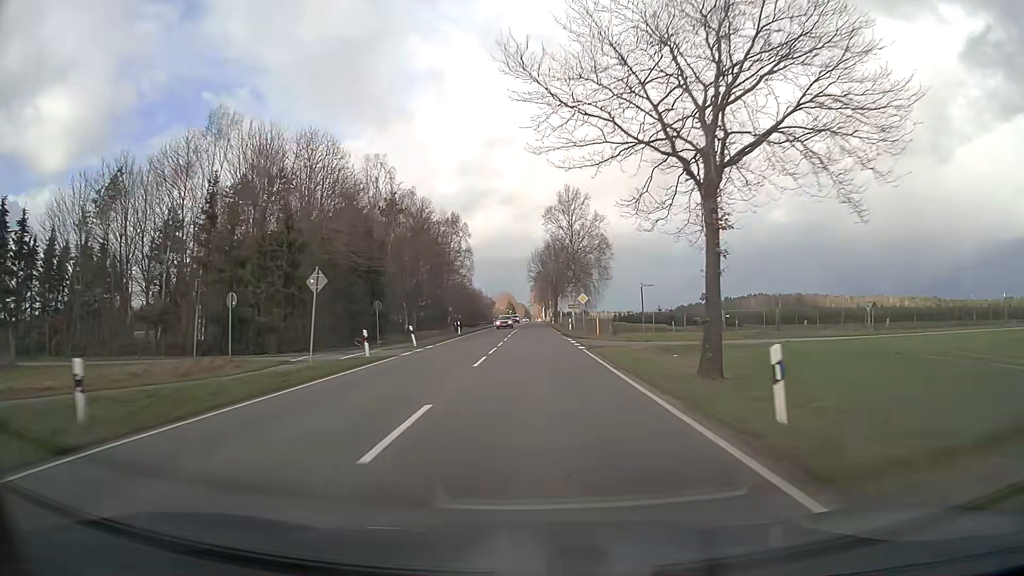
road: secondary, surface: asphalt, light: Day
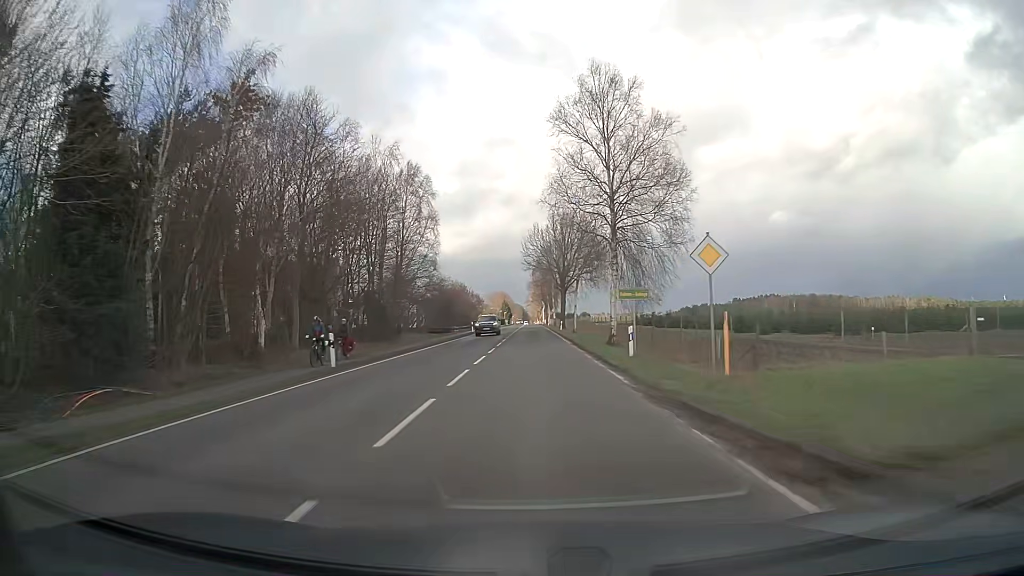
(+0.1, +35.7) m; 0°
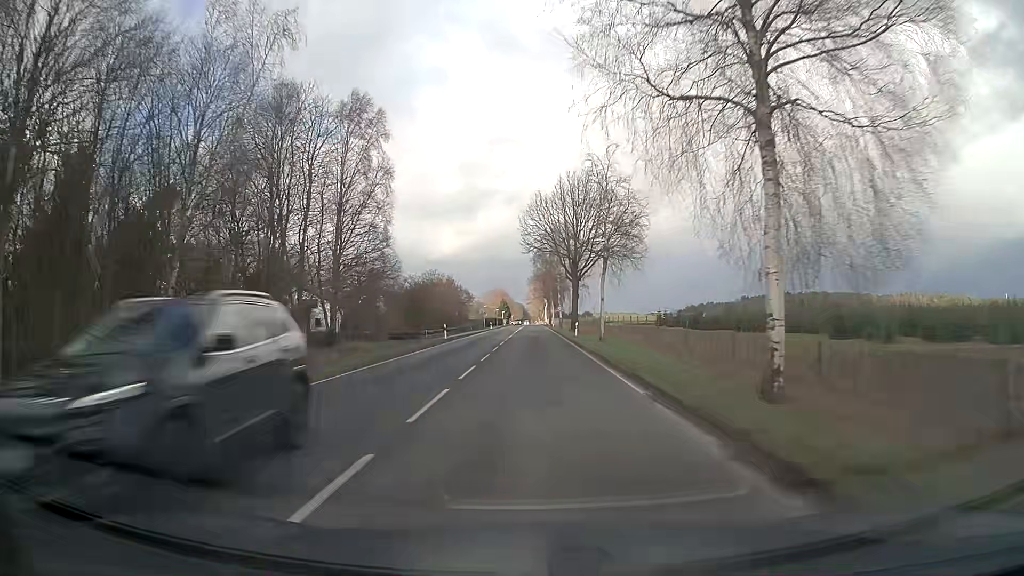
(0.0, +22.8) m; 0°
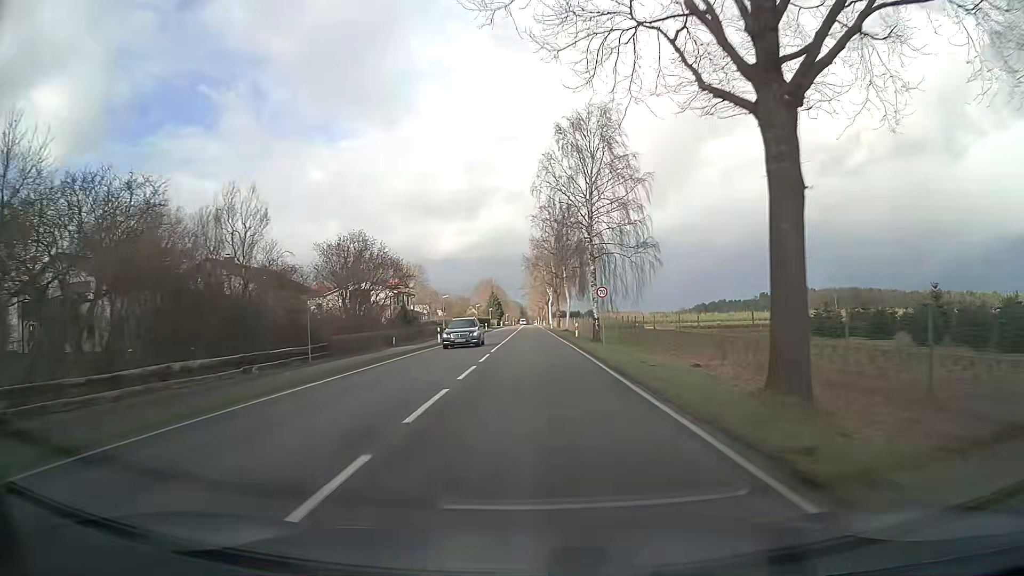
(0.0, +55.4) m; 0°
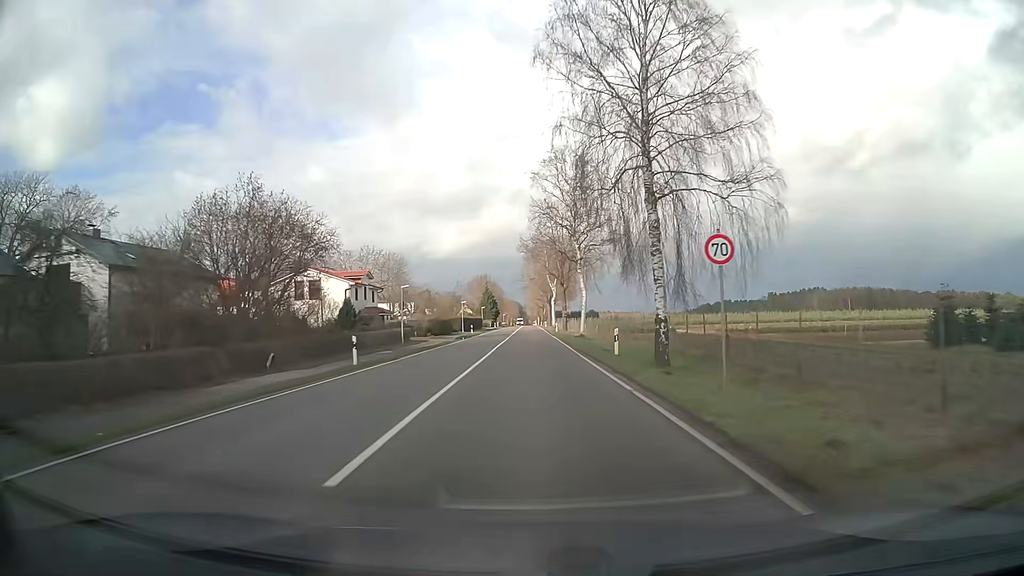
(0.0, +21.8) m; 0°
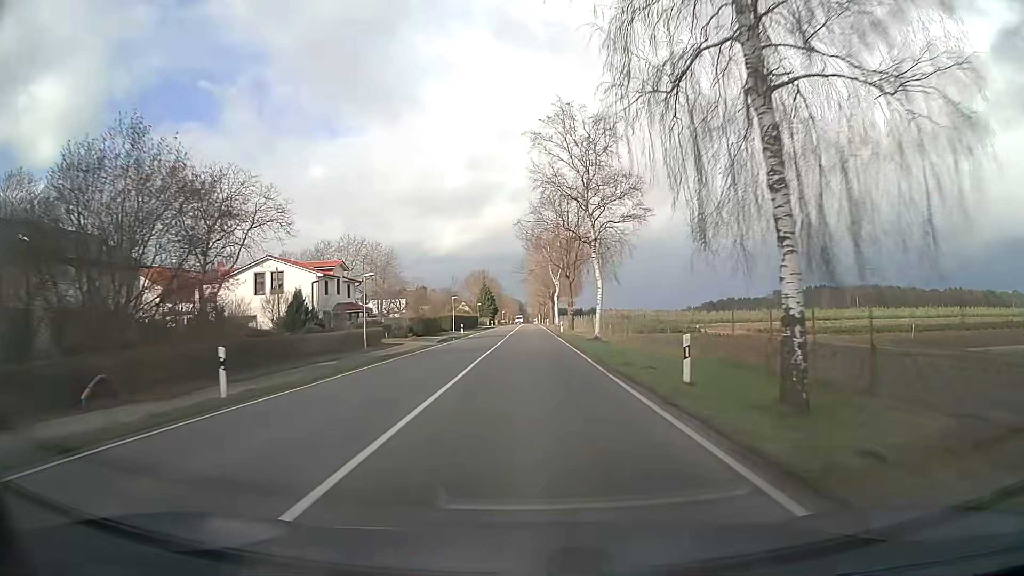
(0.0, +10.9) m; 0°
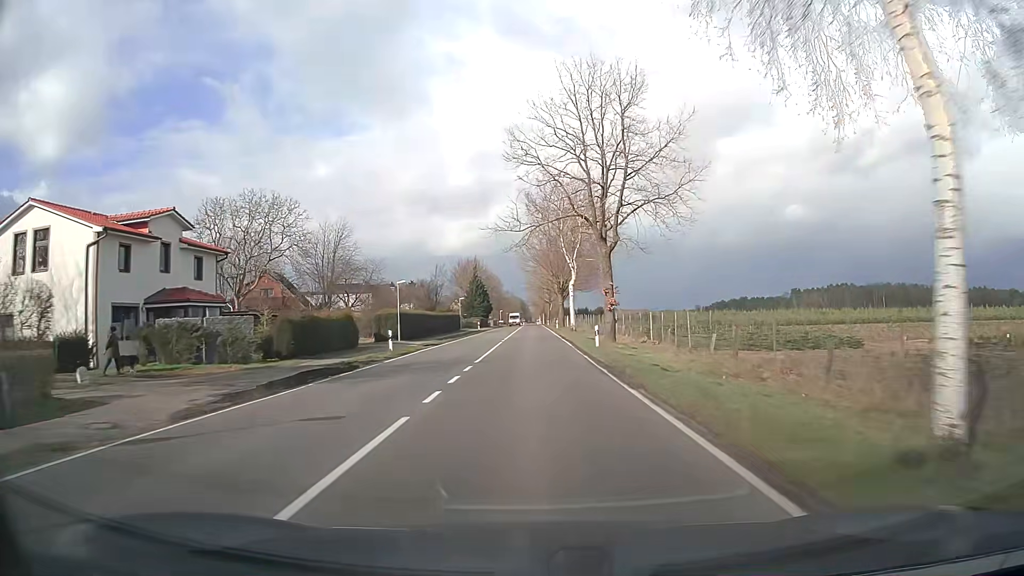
(-0.1, +32.5) m; 0°
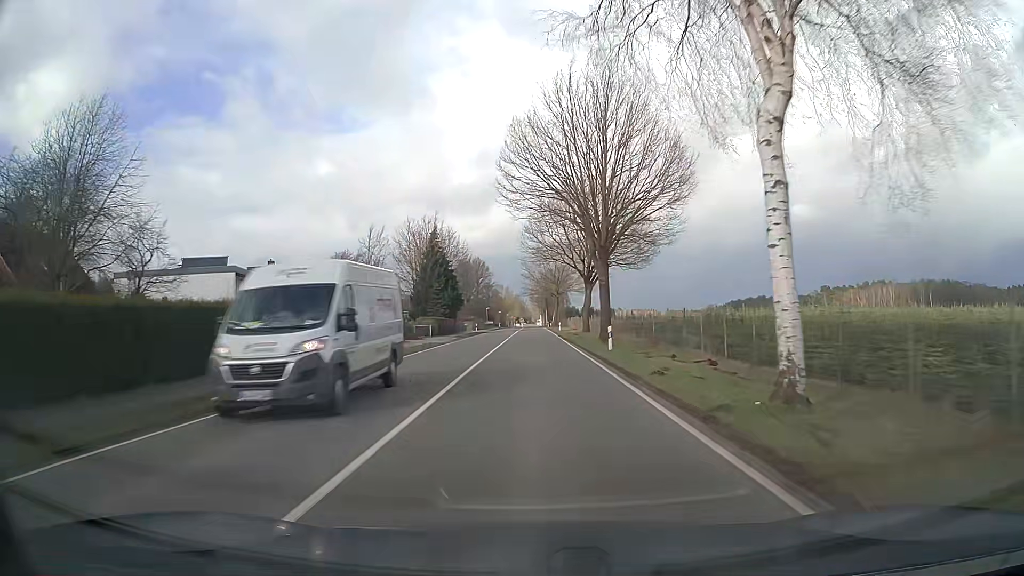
(+0.1, +53.9) m; 0°
(0, +10) (0, +20) (0, +30) (0, +40) (0, +50) (0, +60) (0, +70) (0, +80) (0, +90) (0, +100) m
